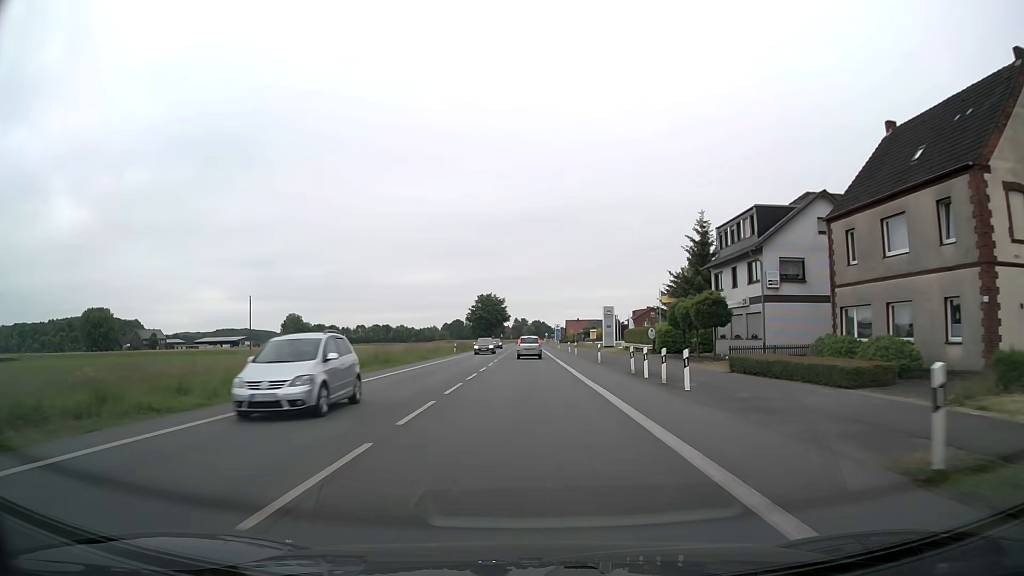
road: primary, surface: asphalt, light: Day
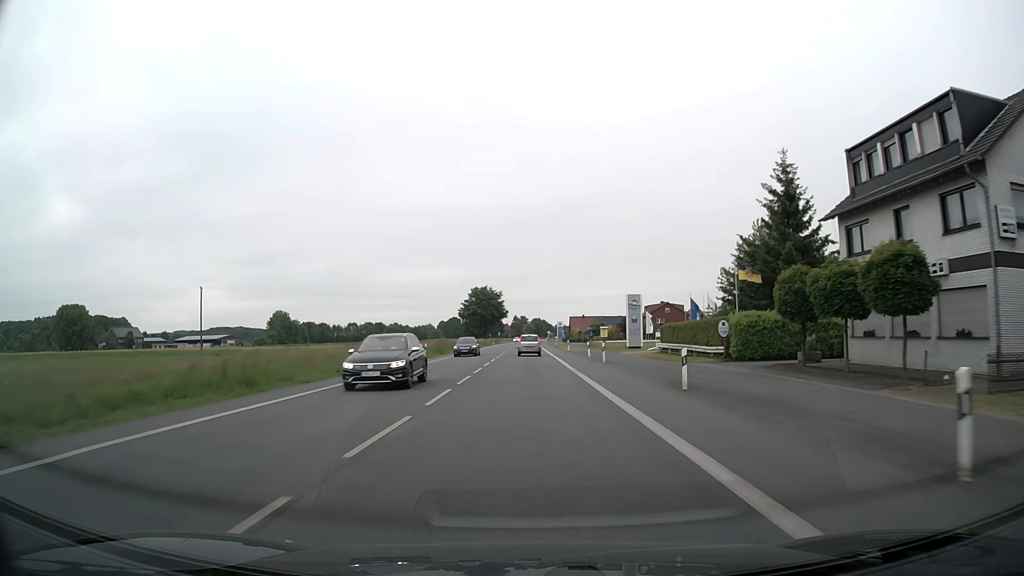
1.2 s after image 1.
(0.0, +21.3) m; 0°
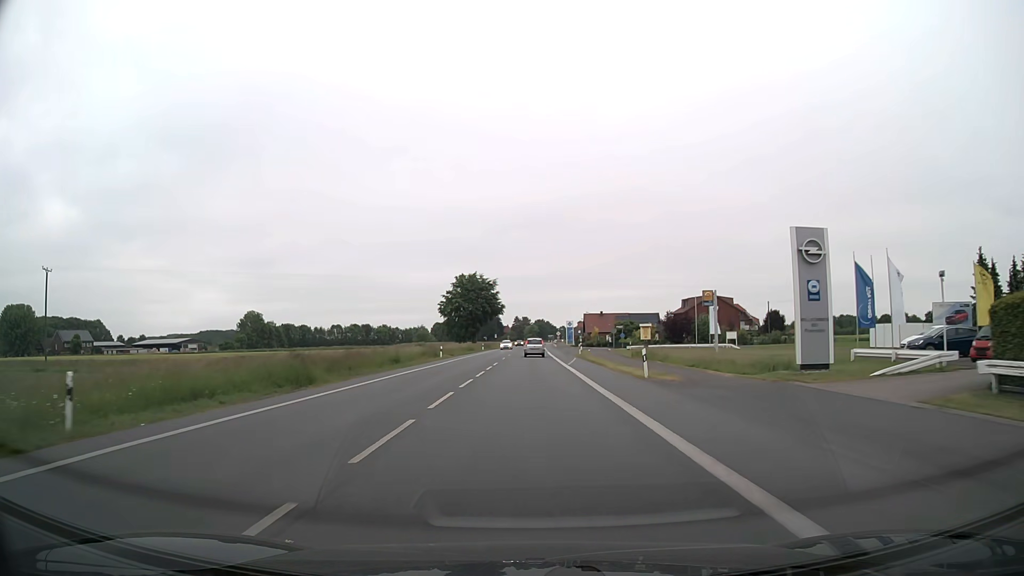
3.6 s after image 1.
(-0.1, +42.4) m; 0°
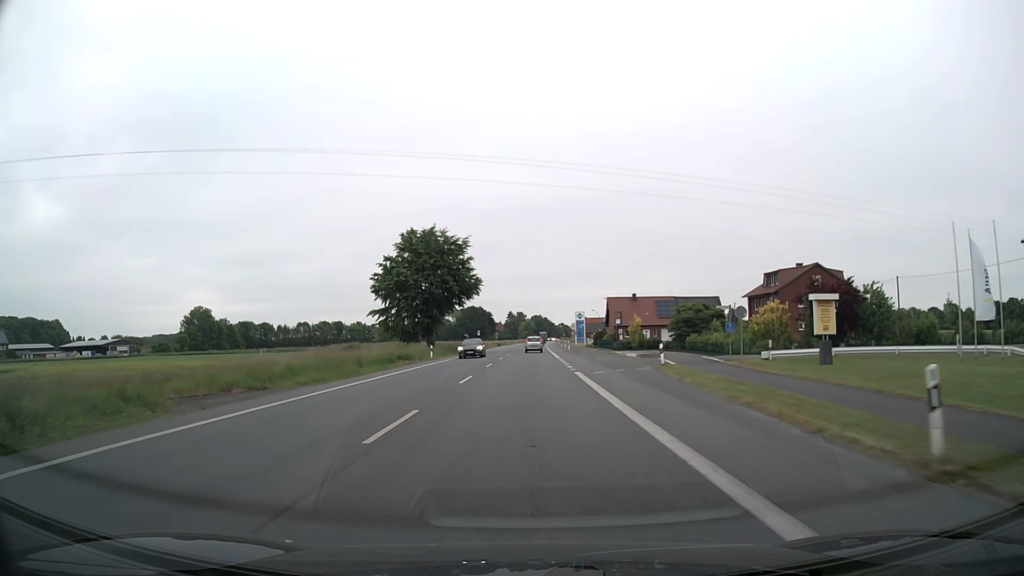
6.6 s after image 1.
(+0.2, +52.9) m; +1°
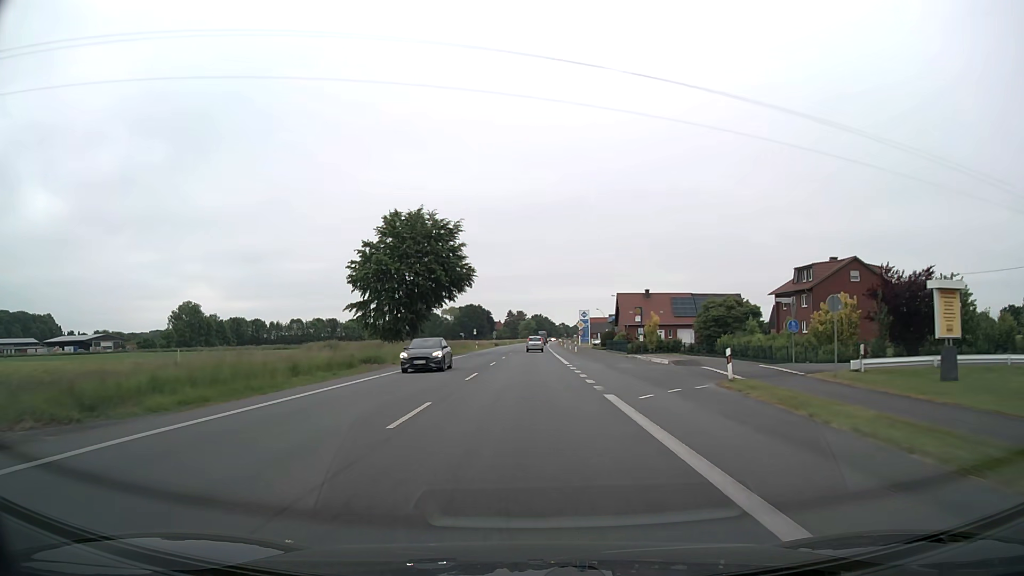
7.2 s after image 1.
(-0.1, +10.6) m; 0°
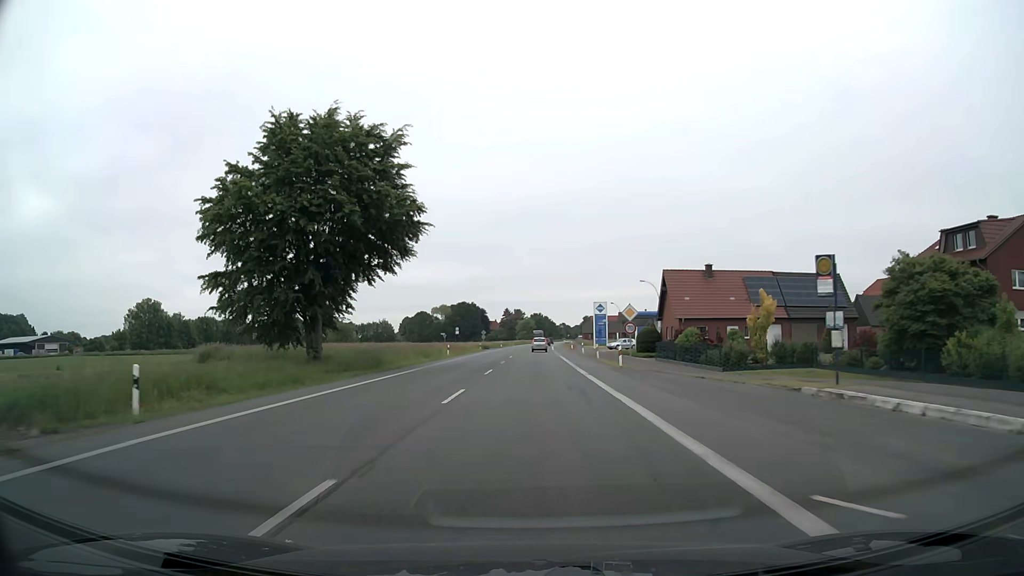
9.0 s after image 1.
(0.0, +31.6) m; 0°
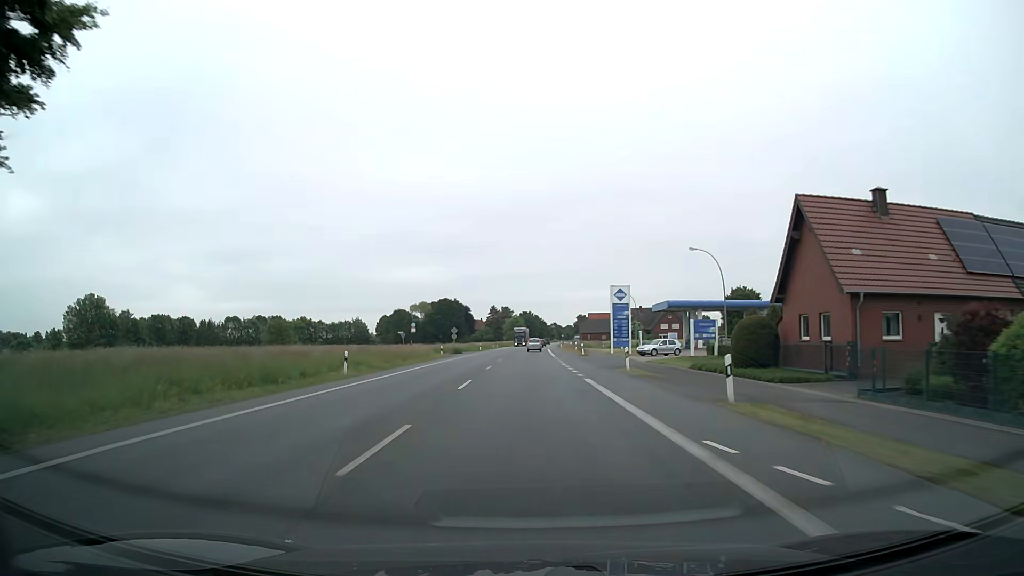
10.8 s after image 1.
(+0.3, +31.7) m; +1°
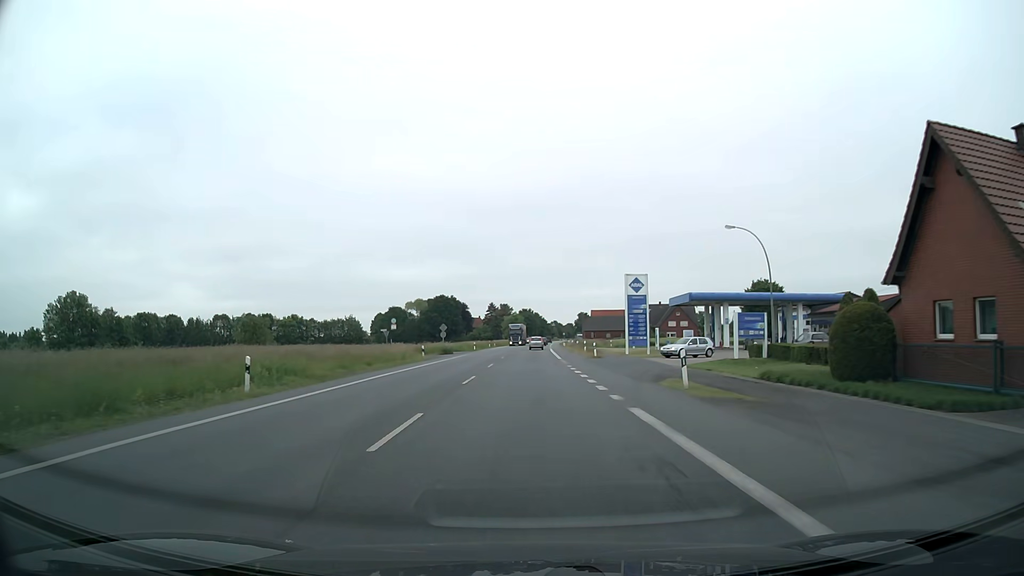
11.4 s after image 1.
(0.0, +10.6) m; 0°
(0, +10) (0, +20) (0, +30) (0, +40) (0, +50) (0, +60) (0, +70) (0, +80) (+1, +90) (+1, +100) m
